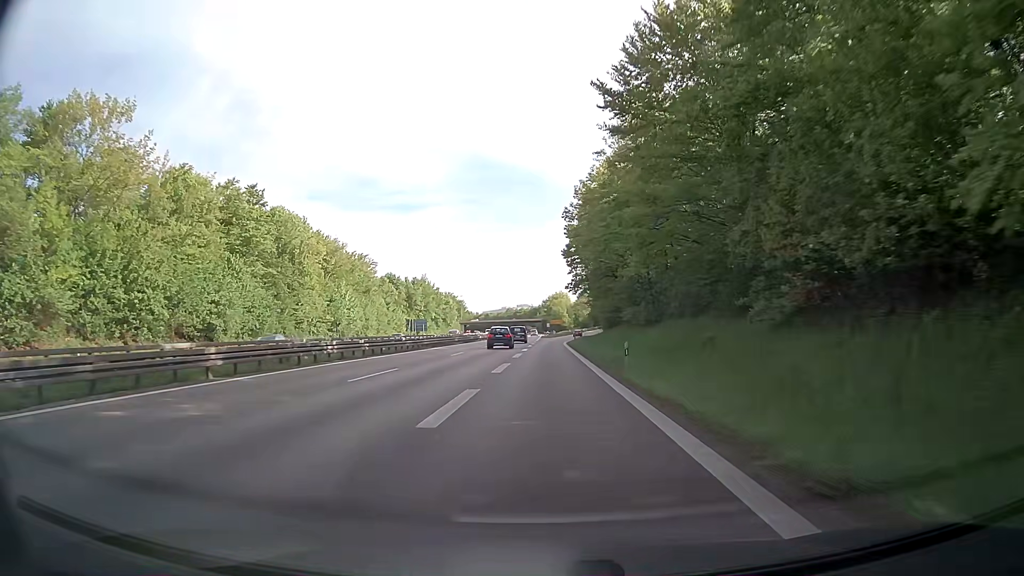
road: trunk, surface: asphalt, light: Day
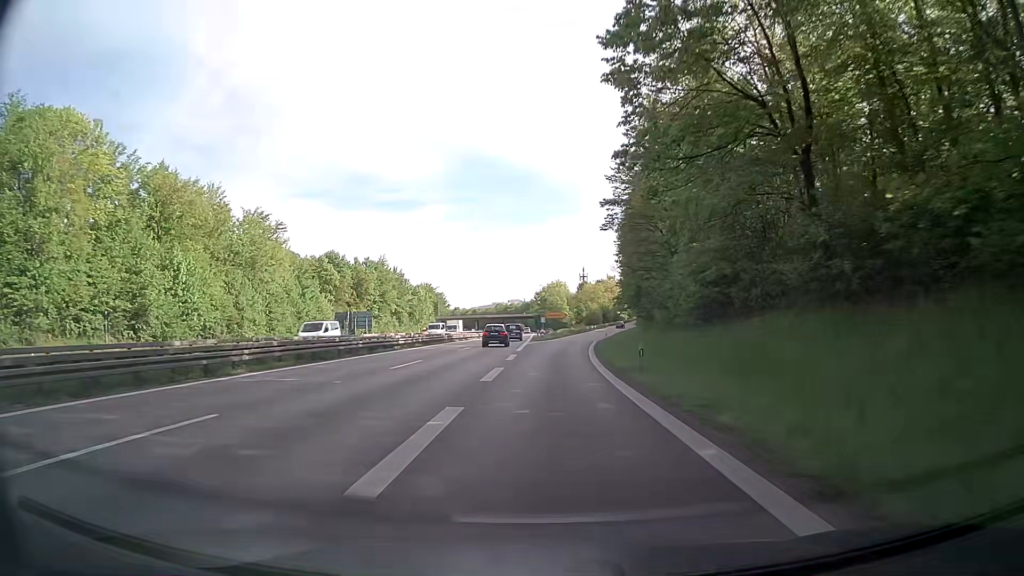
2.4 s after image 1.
(+0.2, +51.8) m; 0°
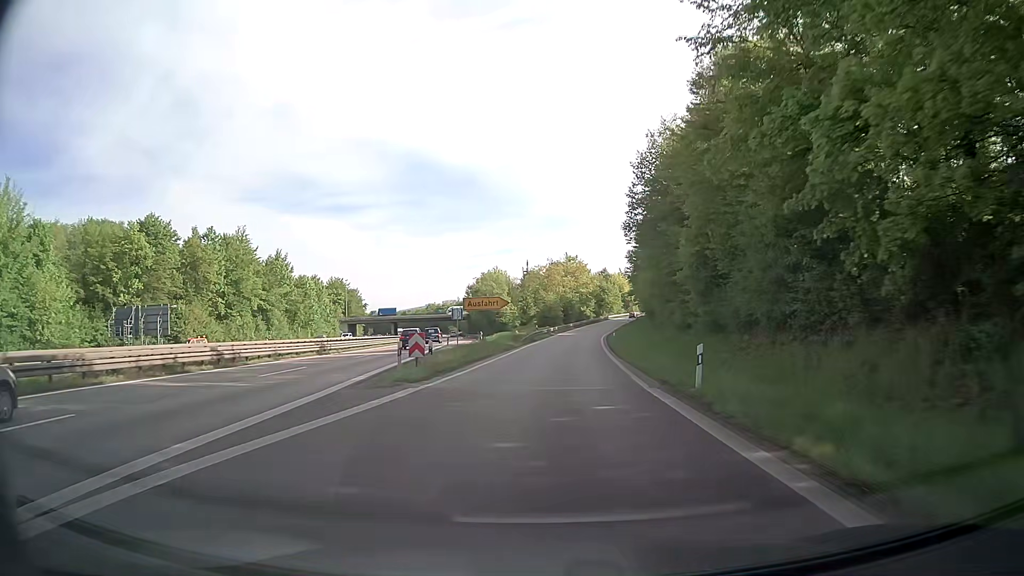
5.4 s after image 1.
(+2.0, +56.8) m; +5°
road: trunk_link
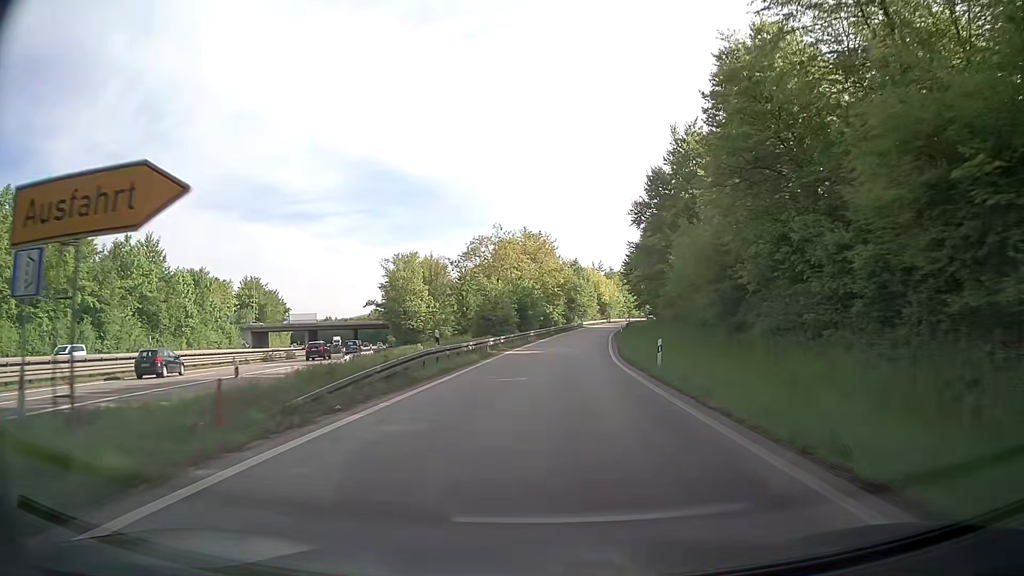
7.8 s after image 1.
(+1.5, +42.4) m; +4°
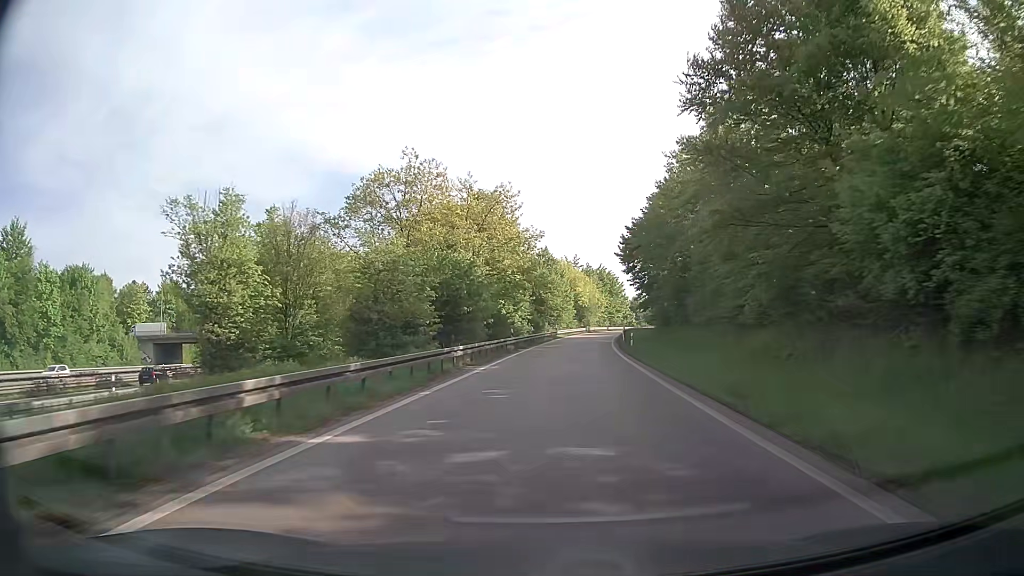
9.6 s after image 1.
(+0.7, +31.1) m; +3°
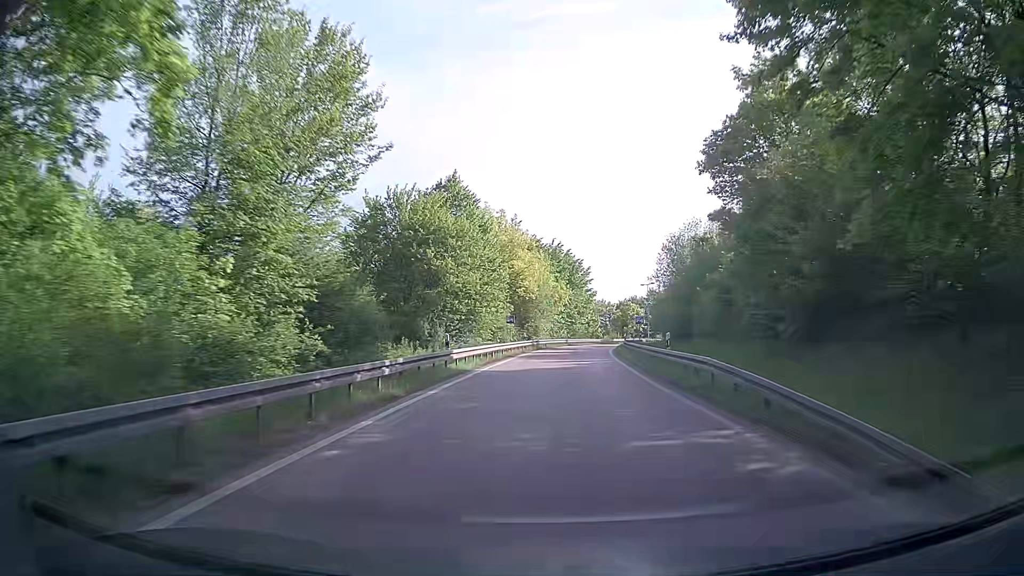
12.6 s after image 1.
(+2.5, +50.6) m; +5°
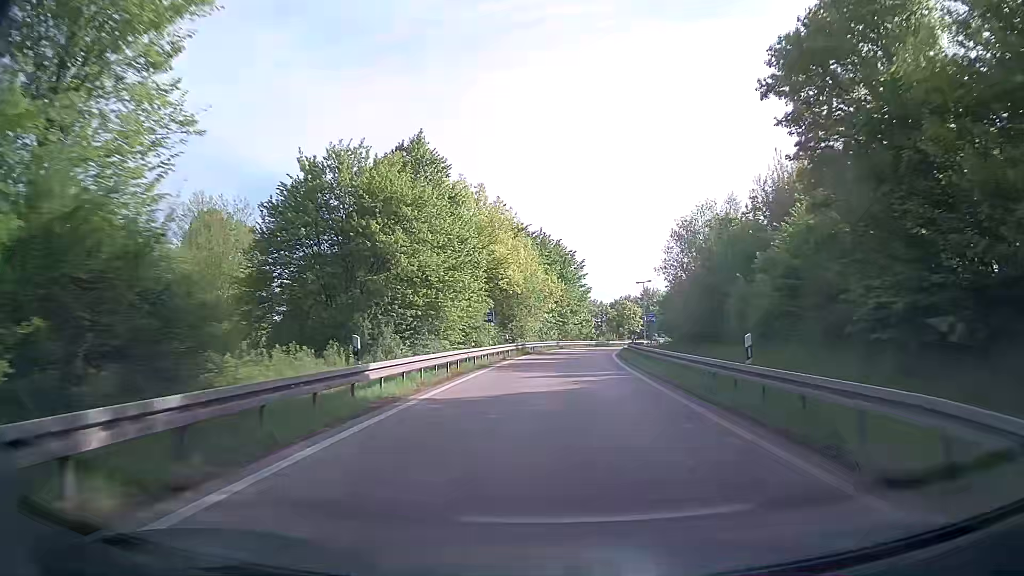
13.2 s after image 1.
(+0.1, +10.0) m; +1°
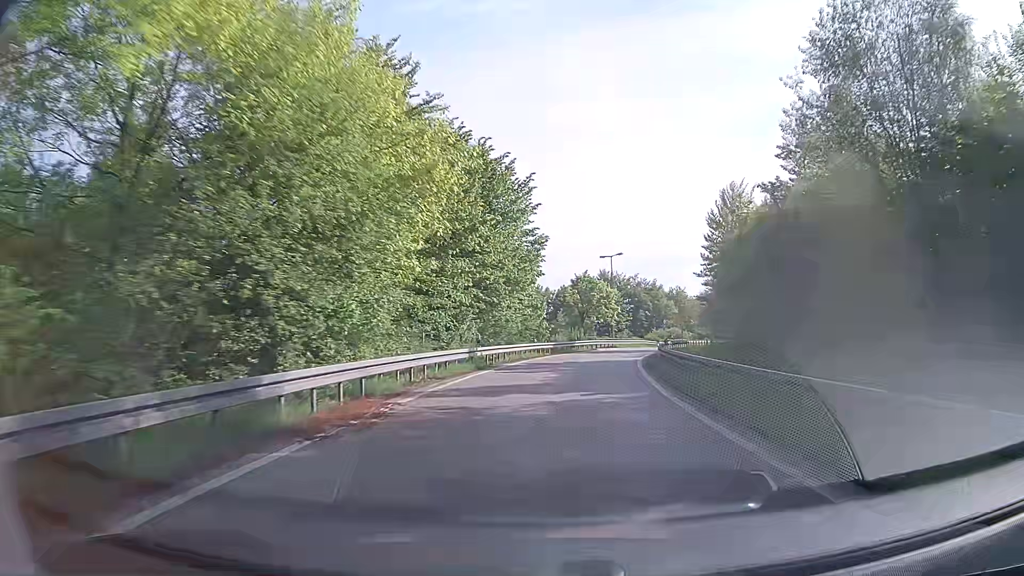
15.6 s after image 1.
(+1.5, +38.7) m; +5°
(0, +10) (+1, +20) (+2, +30) (+3, +40) (+5, +50) (+8, +59) (+12, +68) (+17, +77) (+22, +85) (+29, +93) m
